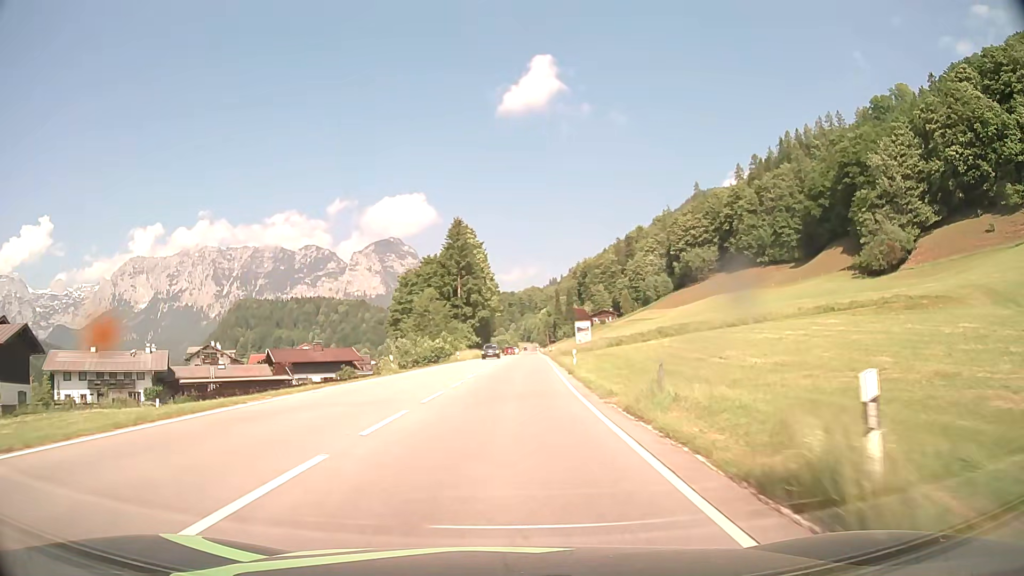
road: primary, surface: asphalt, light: Day
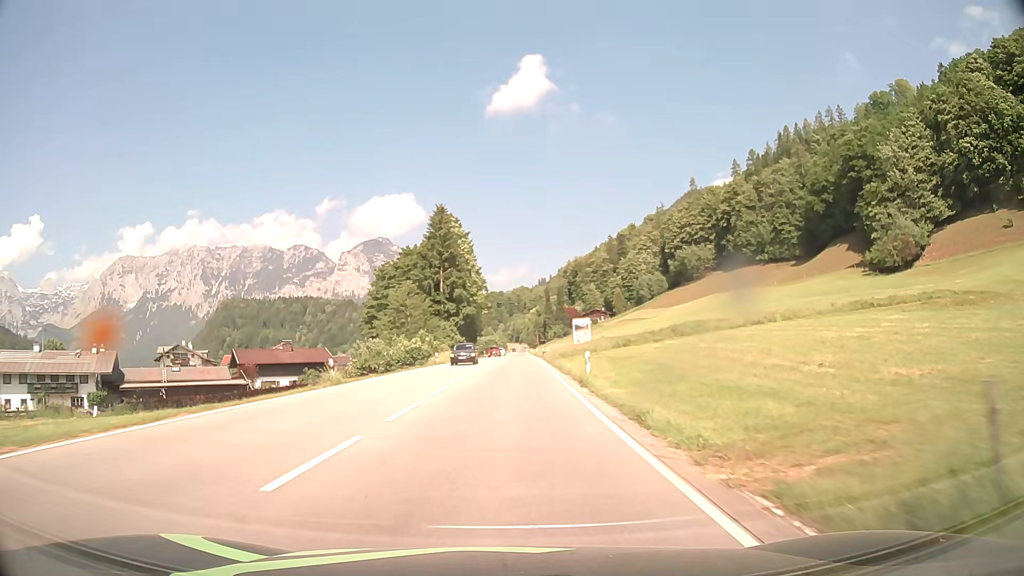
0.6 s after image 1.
(+0.1, +10.2) m; +1°
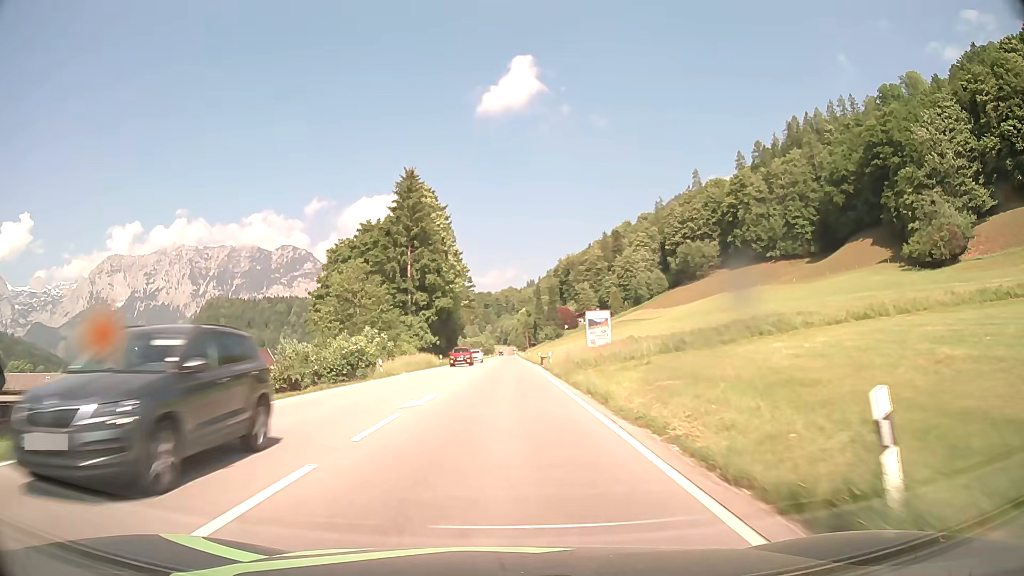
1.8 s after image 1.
(+0.2, +20.6) m; +1°
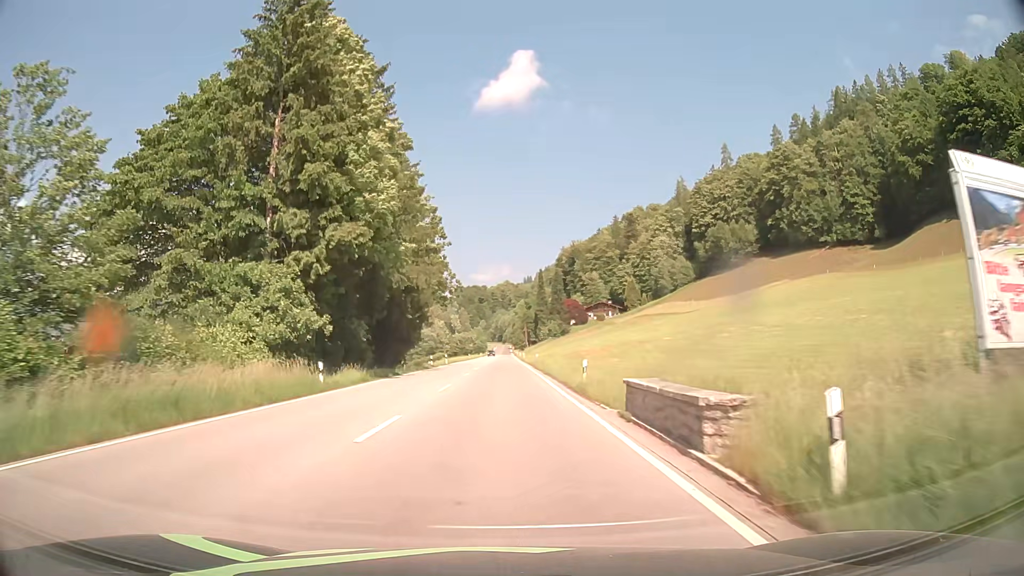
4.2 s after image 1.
(+0.2, +41.9) m; 0°
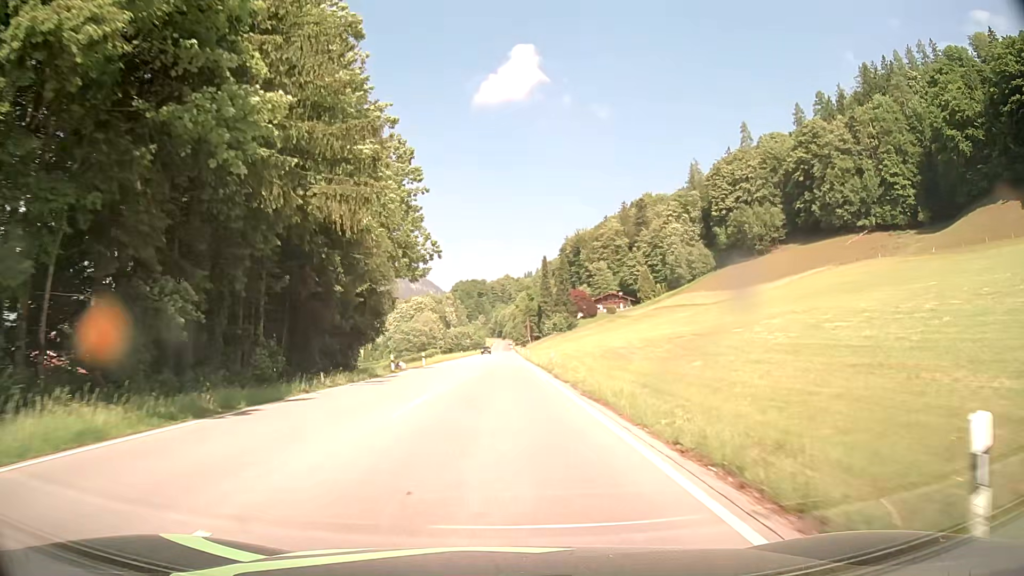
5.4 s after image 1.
(0.0, +21.2) m; 0°
